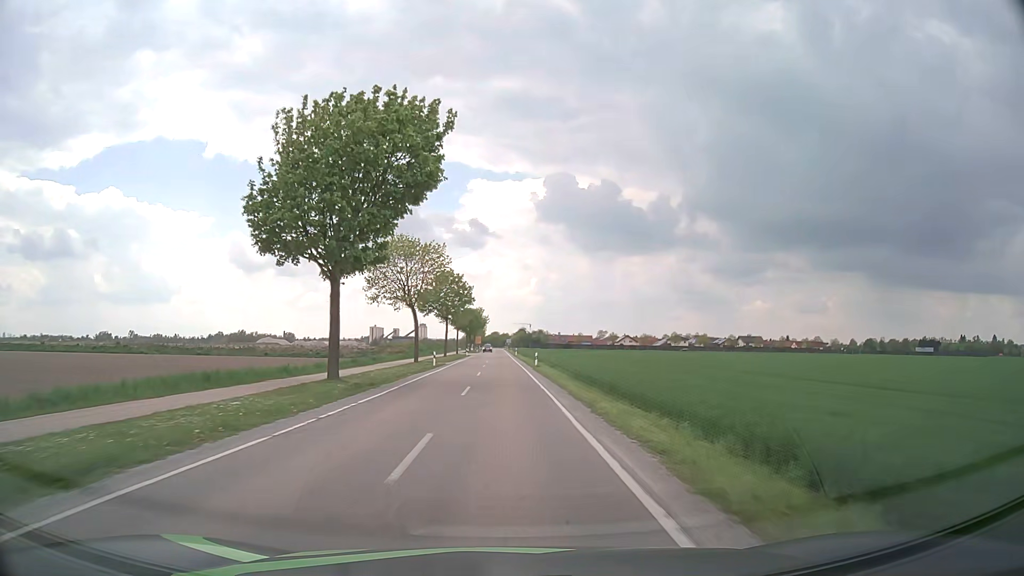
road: tertiary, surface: asphalt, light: Day
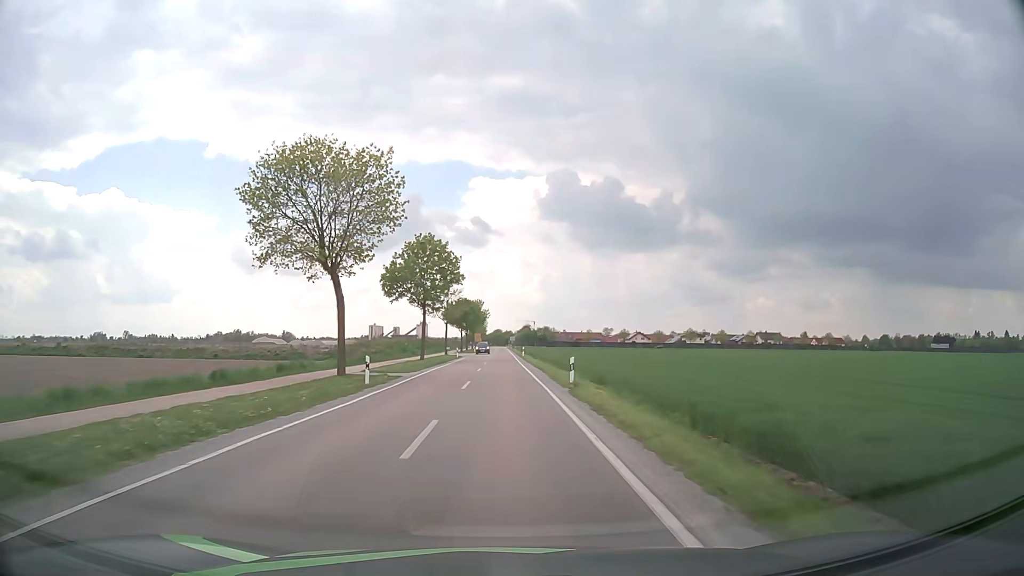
(0.0, +22.7) m; 0°
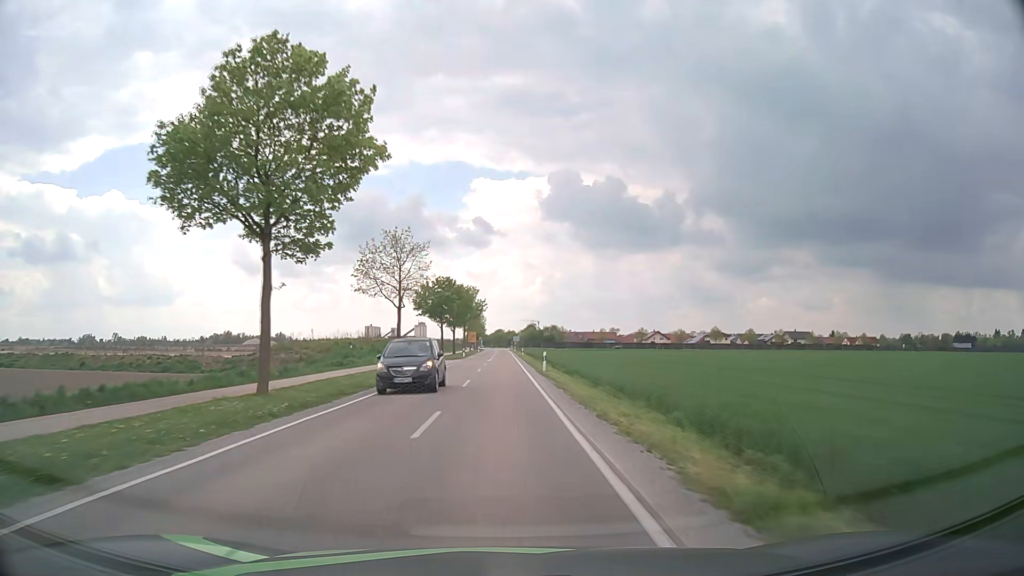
(-0.2, +34.4) m; 0°
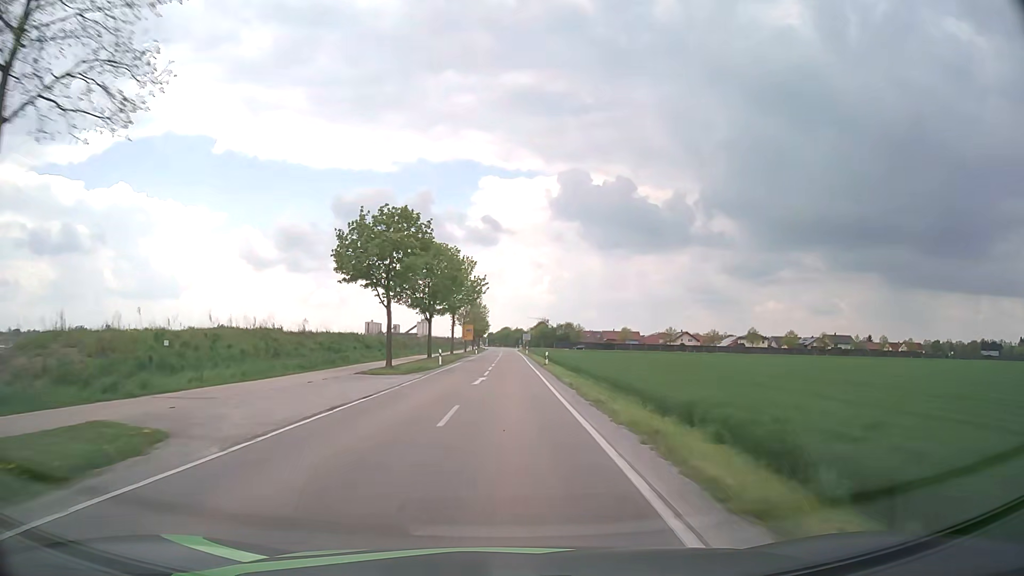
(-0.3, +35.0) m; -1°
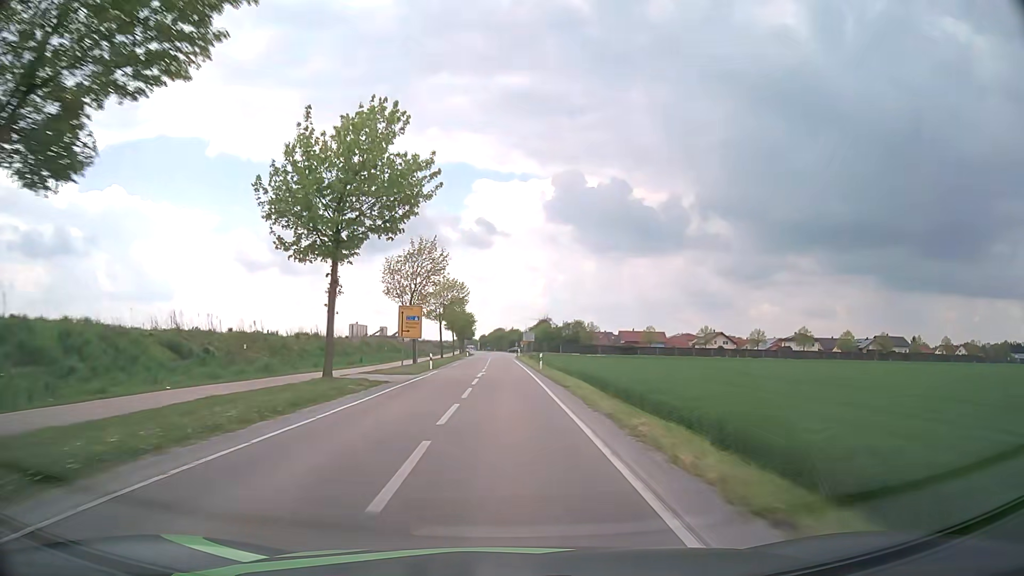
(+0.4, +47.5) m; +1°
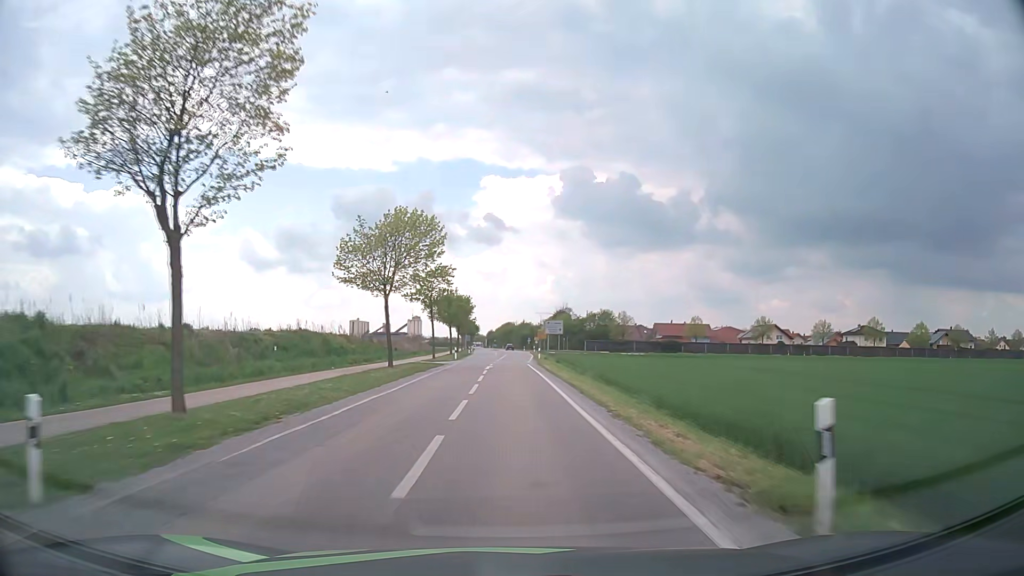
(-0.2, +35.7) m; -1°
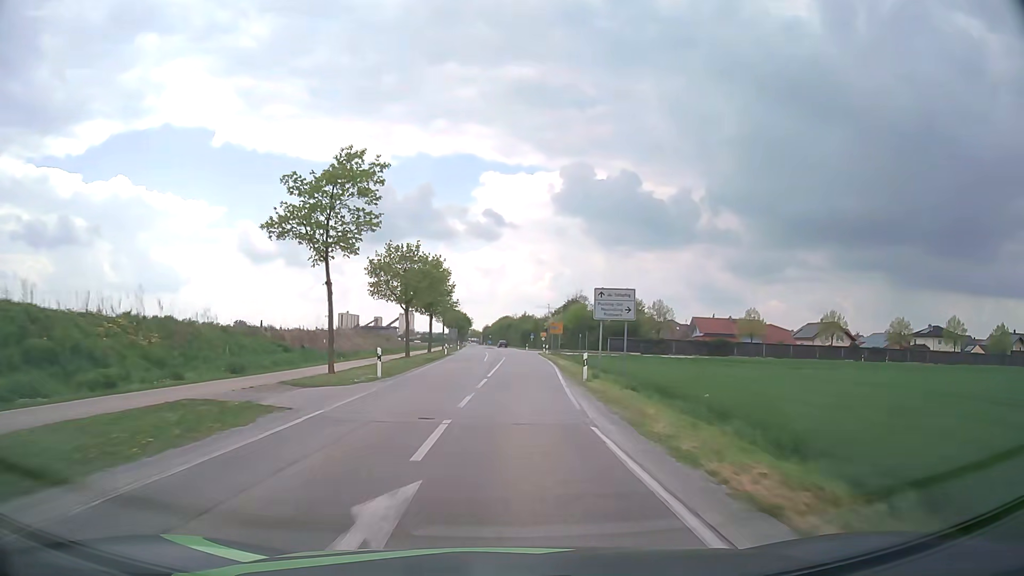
(0.0, +34.1) m; 0°
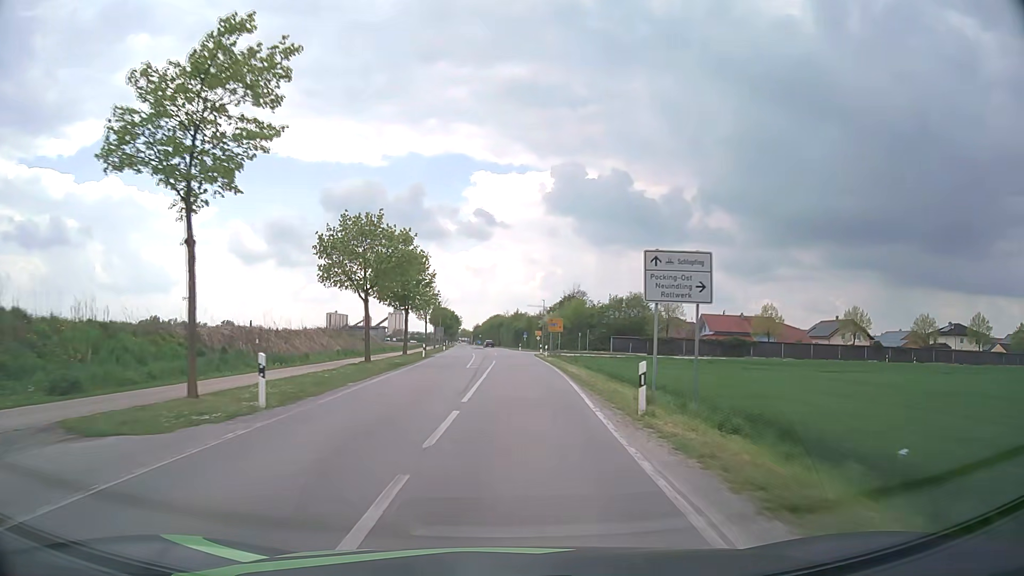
(+0.1, +10.9) m; +1°
(0, +10) (0, +20) (0, +30) (0, +40) (+1, +50) (0, +60) (0, +70) (0, +80) (0, +90) (-1, +100) m
